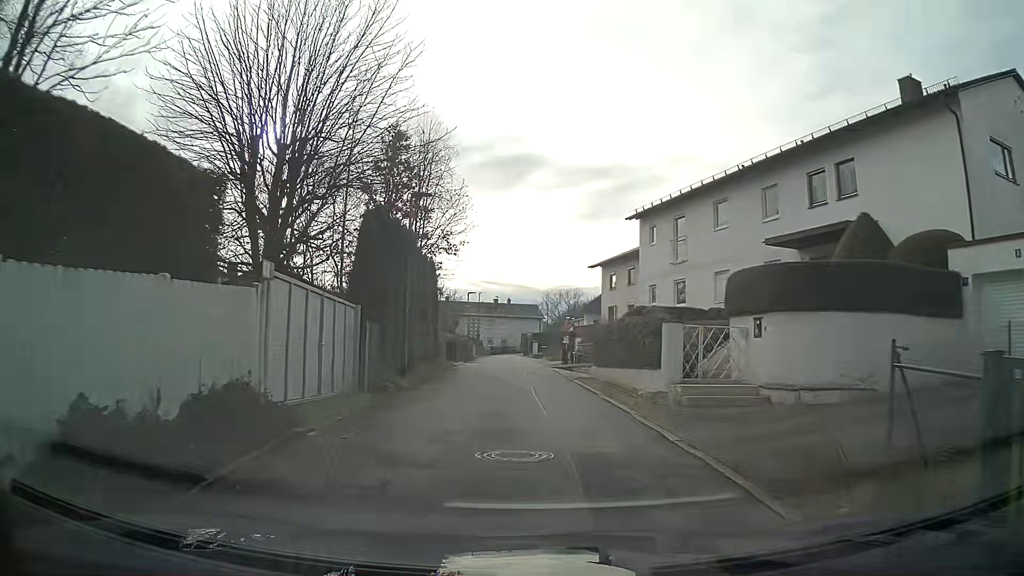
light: Day
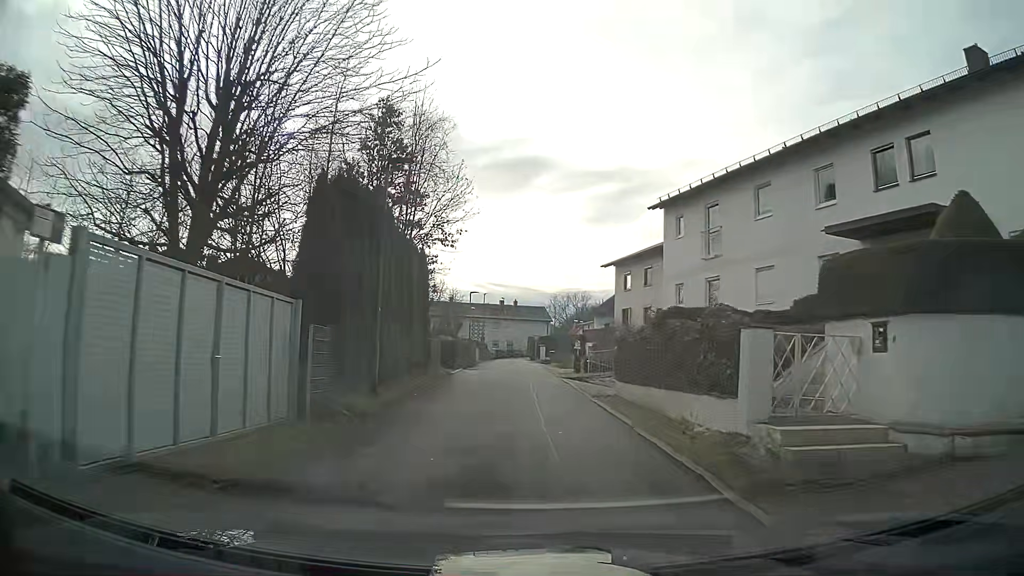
(0.0, +4.3) m; 0°
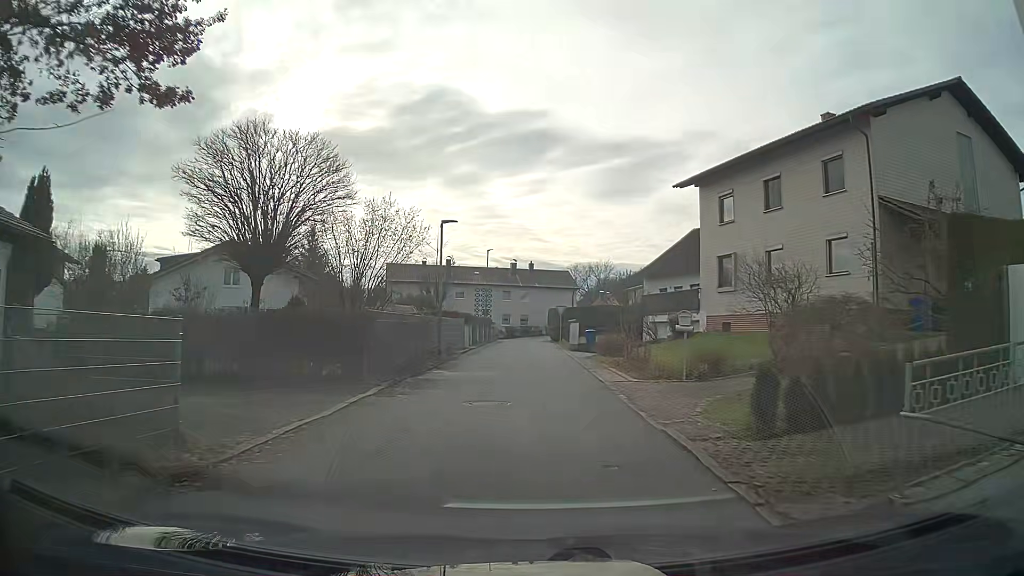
(-0.5, +22.9) m; -1°
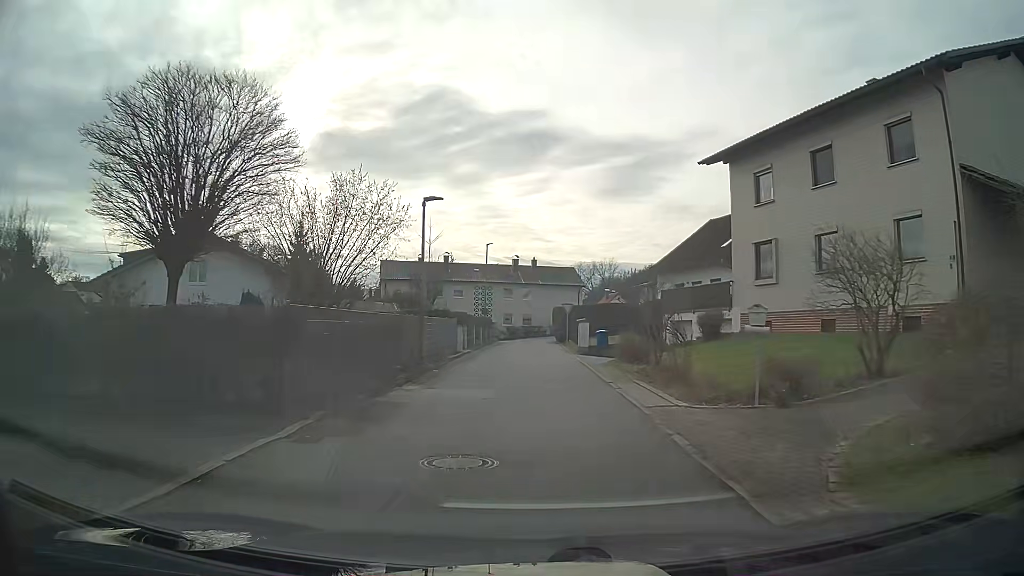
(0.0, +4.7) m; -1°
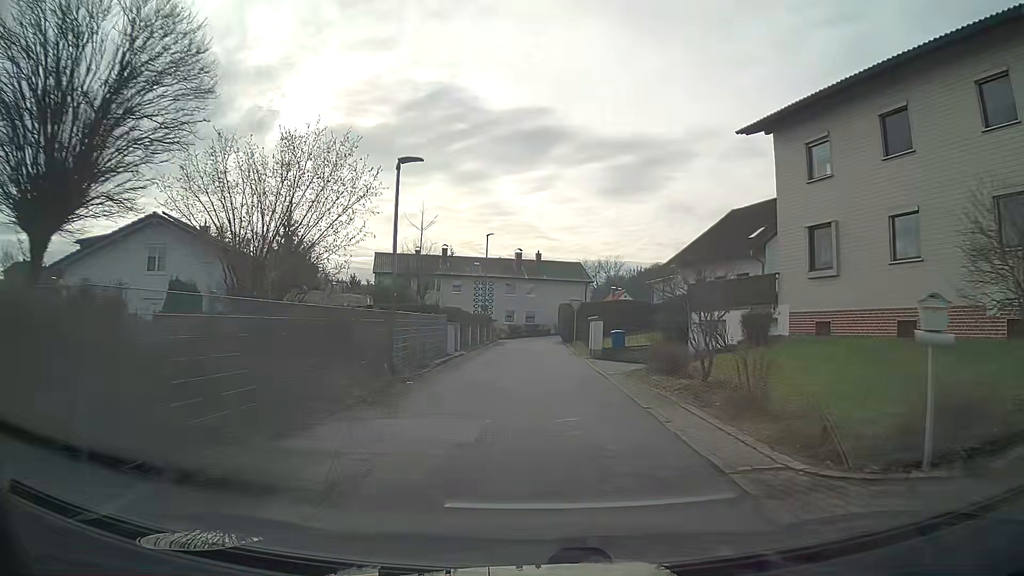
(0.0, +4.7) m; 0°
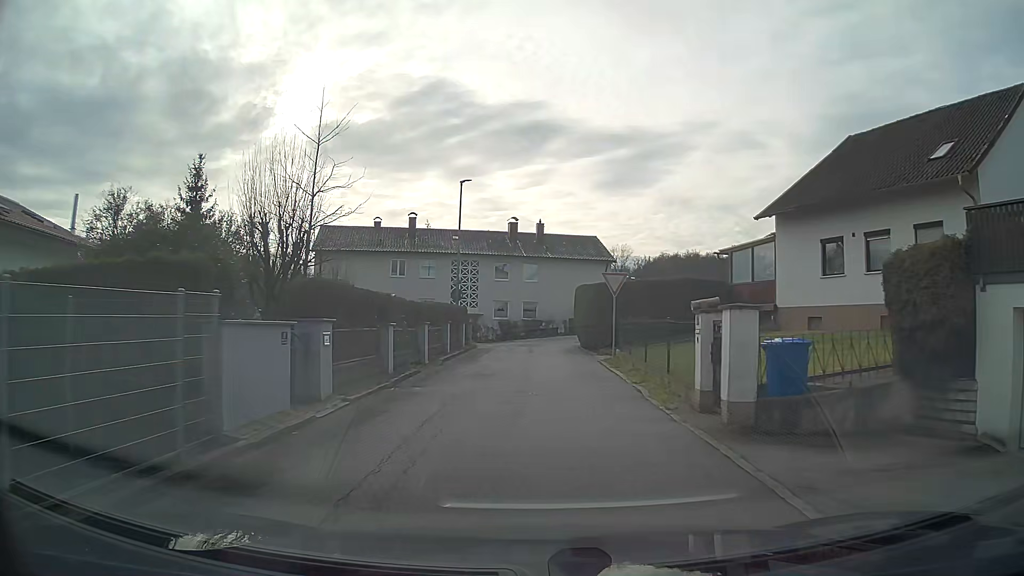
(0.0, +18.7) m; 0°
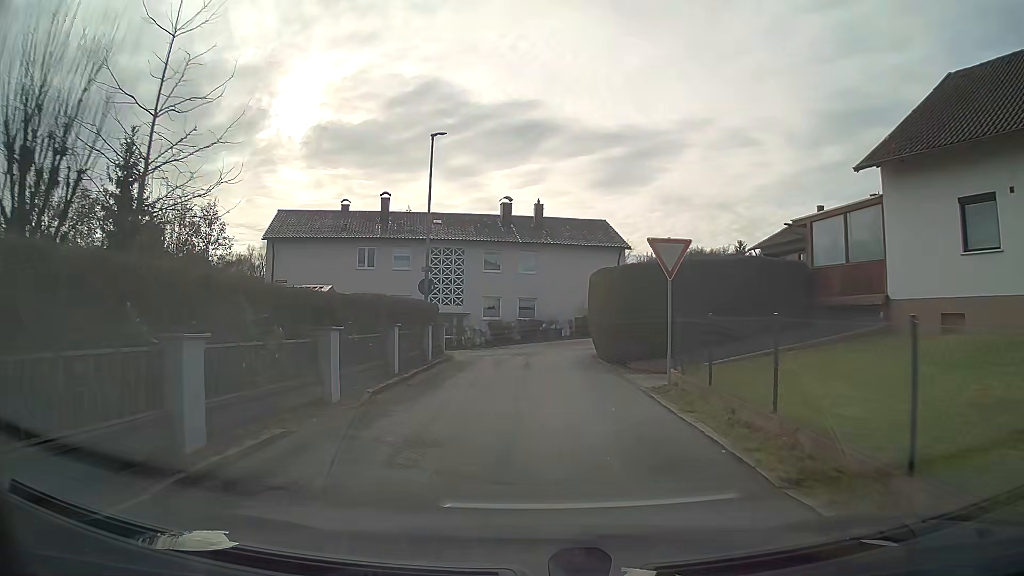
(0.0, +8.7) m; 0°
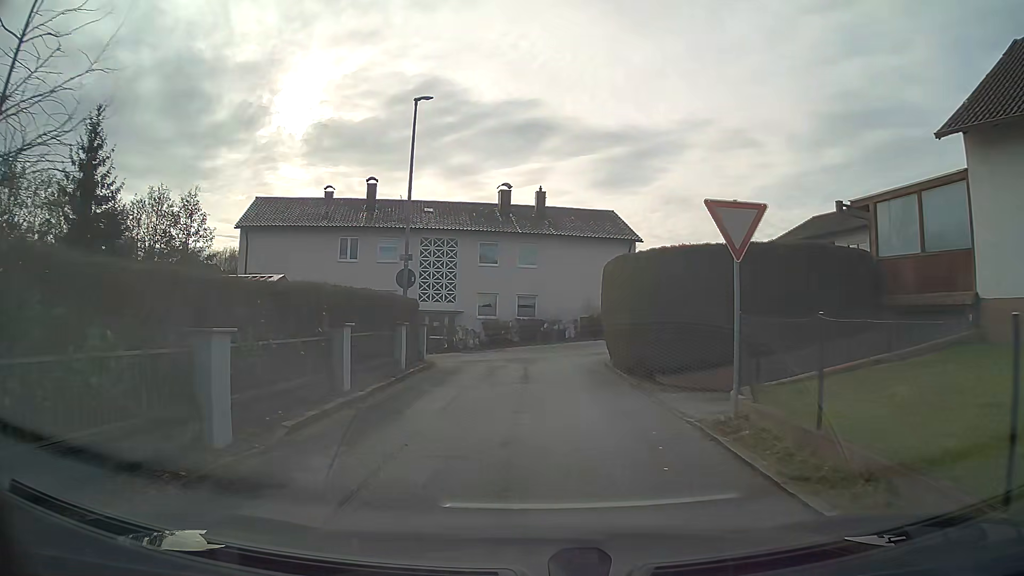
(0.0, +4.0) m; 0°
(0, +10) (0, +20) (-6, +26) (-16, +24) (-24, +19) (-33, +16) (-35, +25) (-34, +35) (-33, +45) (-32, +55) m
